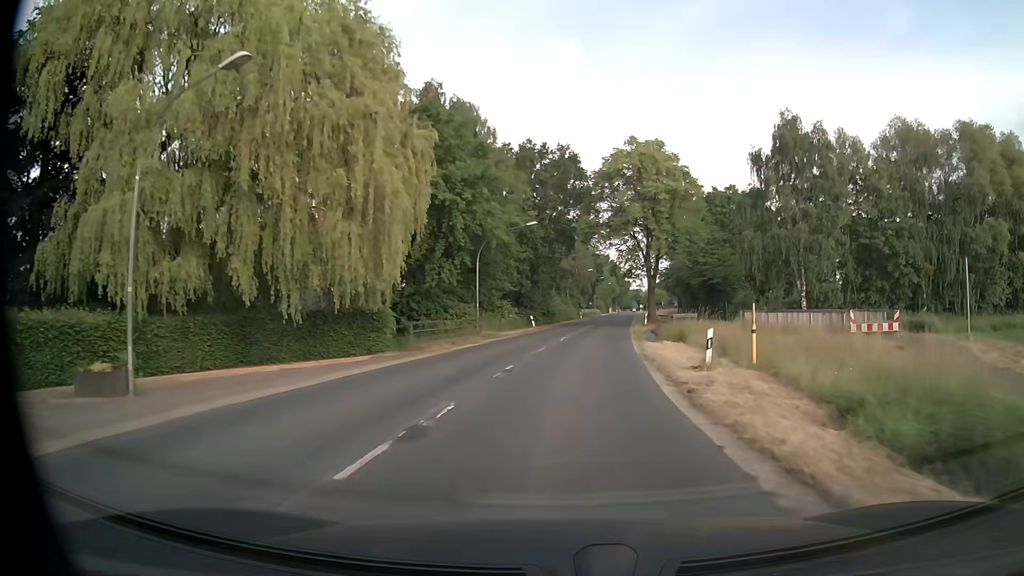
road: secondary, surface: asphalt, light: Day
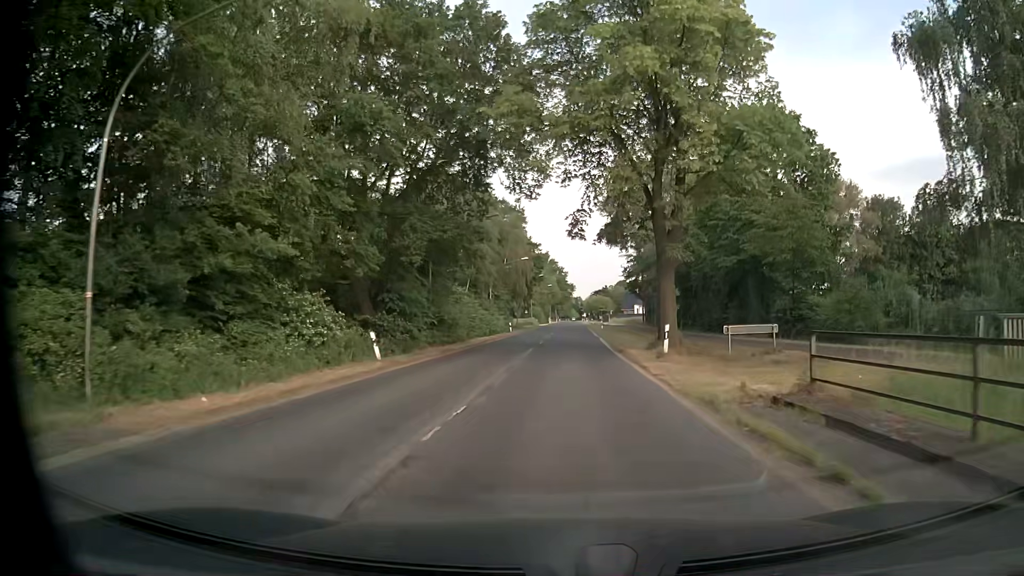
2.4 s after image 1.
(+1.9, +33.5) m; +6°
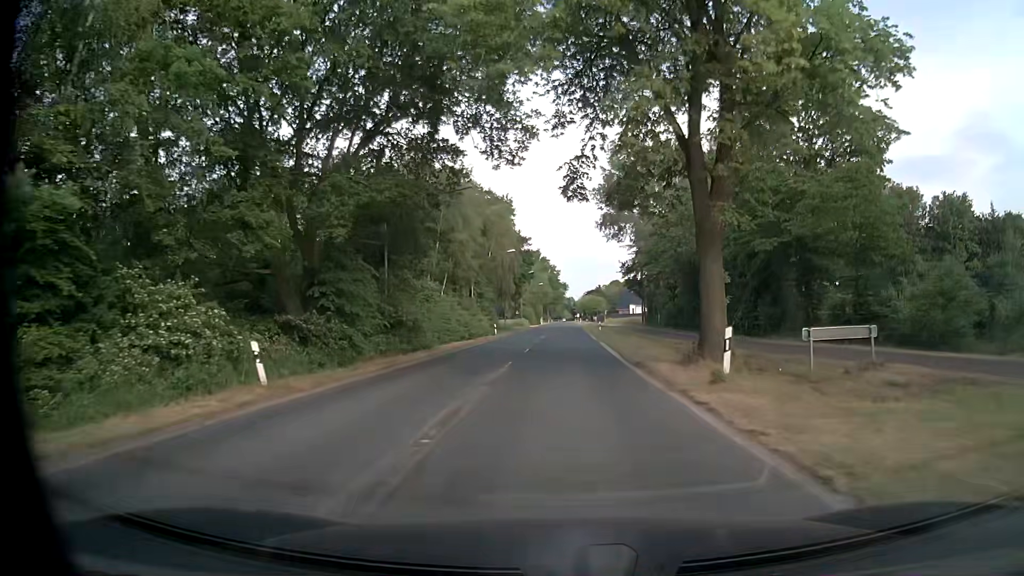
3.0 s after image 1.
(+0.1, +8.4) m; +1°
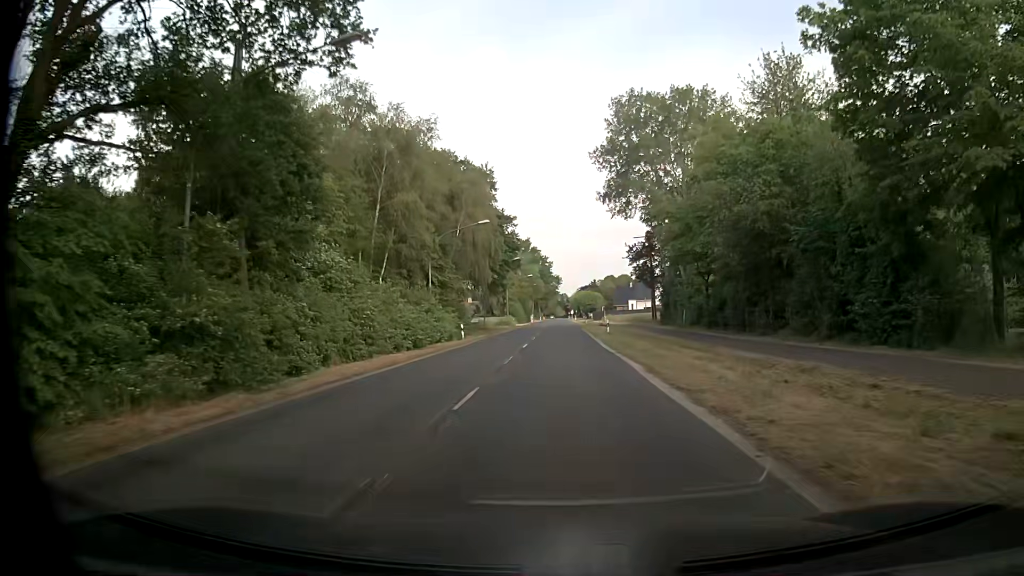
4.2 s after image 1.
(0.0, +16.7) m; 0°
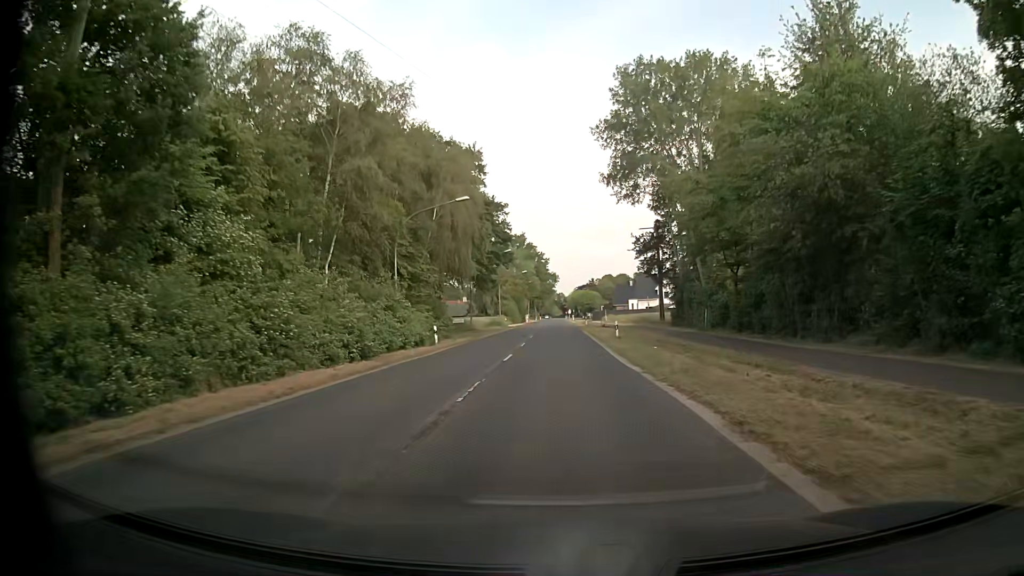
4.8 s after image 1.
(+0.1, +8.4) m; 0°
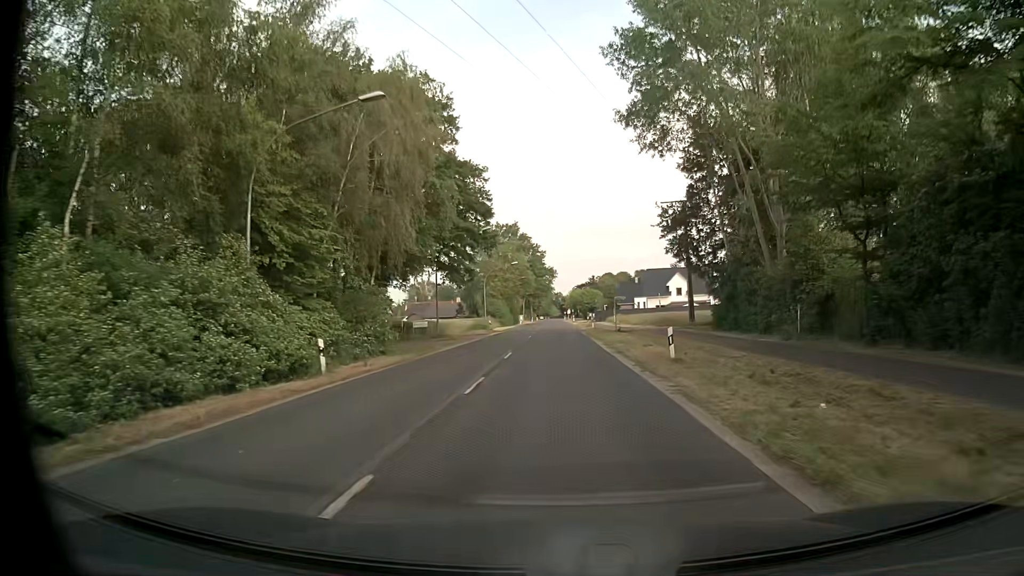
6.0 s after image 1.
(+0.2, +16.7) m; +1°
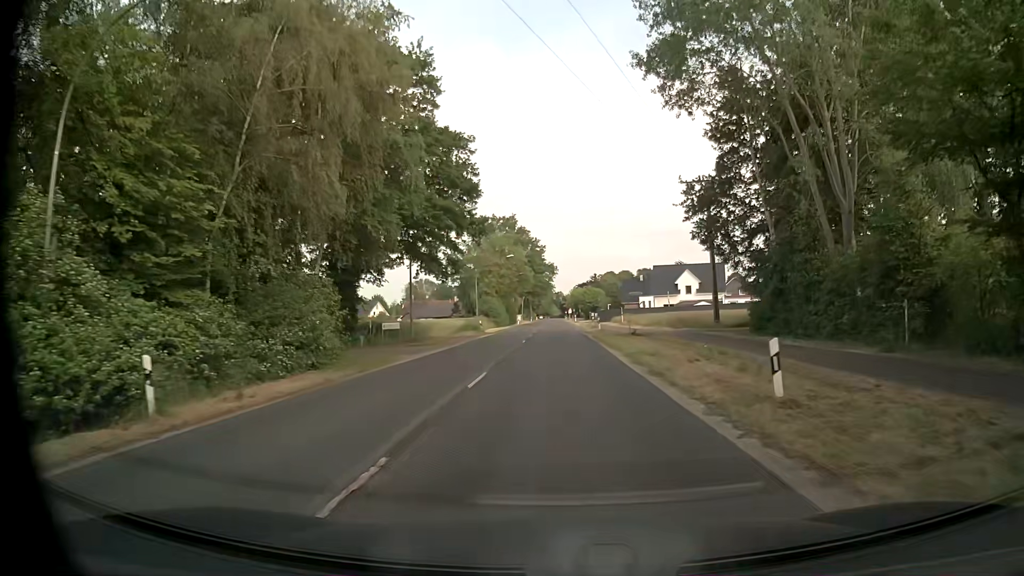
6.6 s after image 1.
(0.0, +8.4) m; 0°
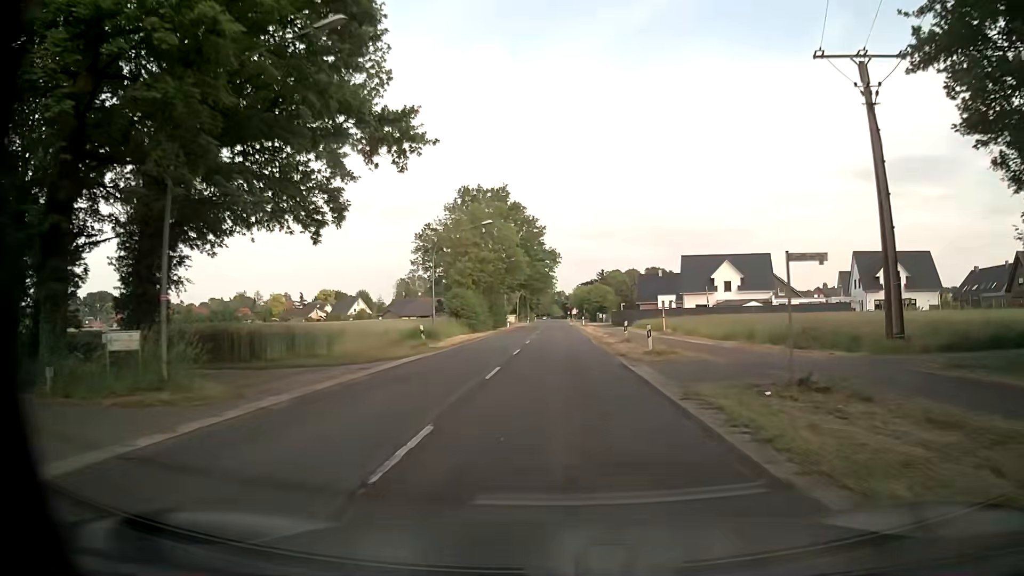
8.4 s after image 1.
(-0.1, +25.0) m; 0°
(0, +10) (0, +20) (0, +30) (0, +40) (0, +50) (0, +60) (0, +70) (0, +80) (0, +90) (+1, +100) m
